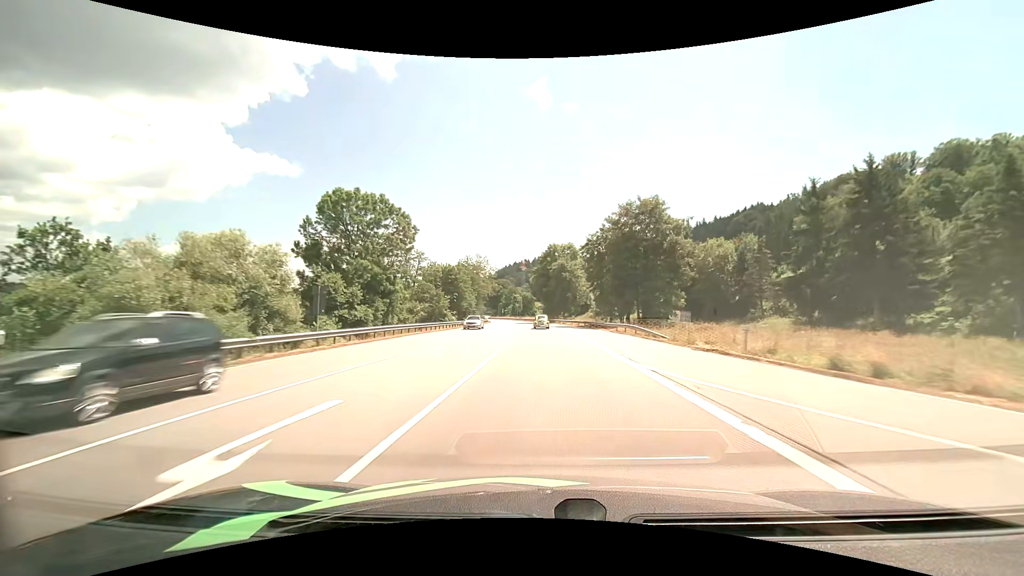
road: primary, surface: asphalt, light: Day
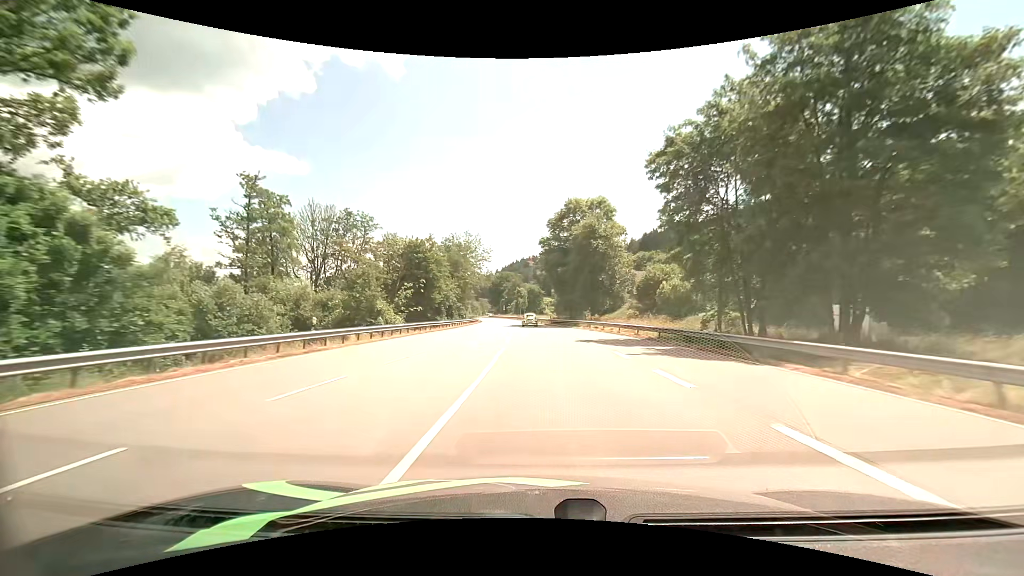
(-0.3, +37.1) m; -1°
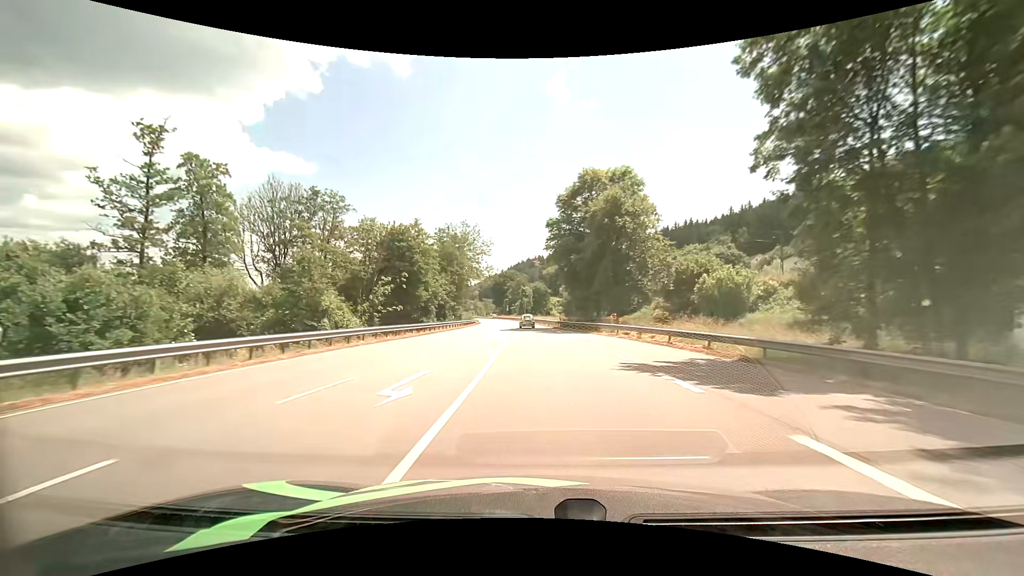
(-0.1, +12.5) m; -1°
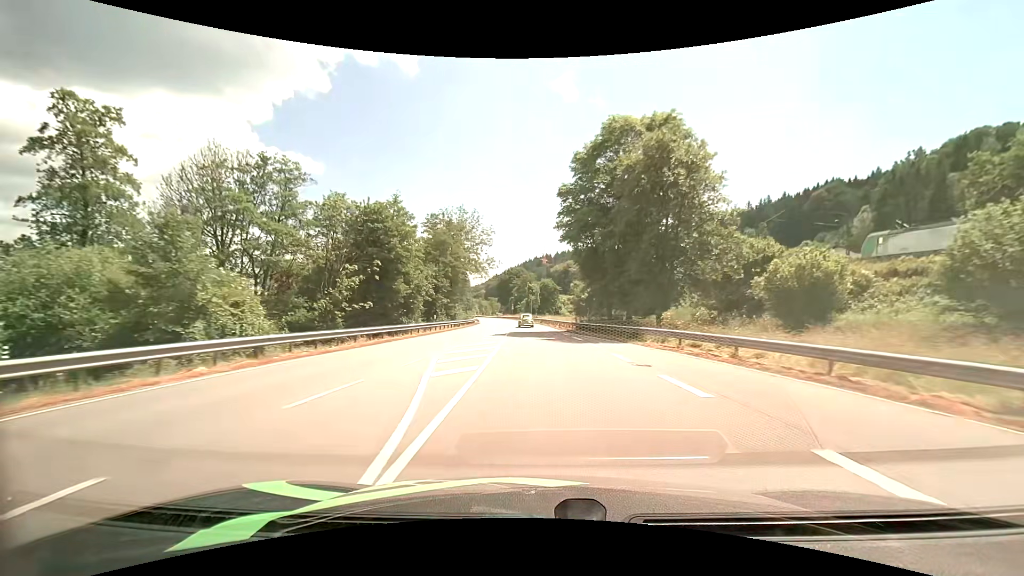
(-0.1, +12.6) m; -1°
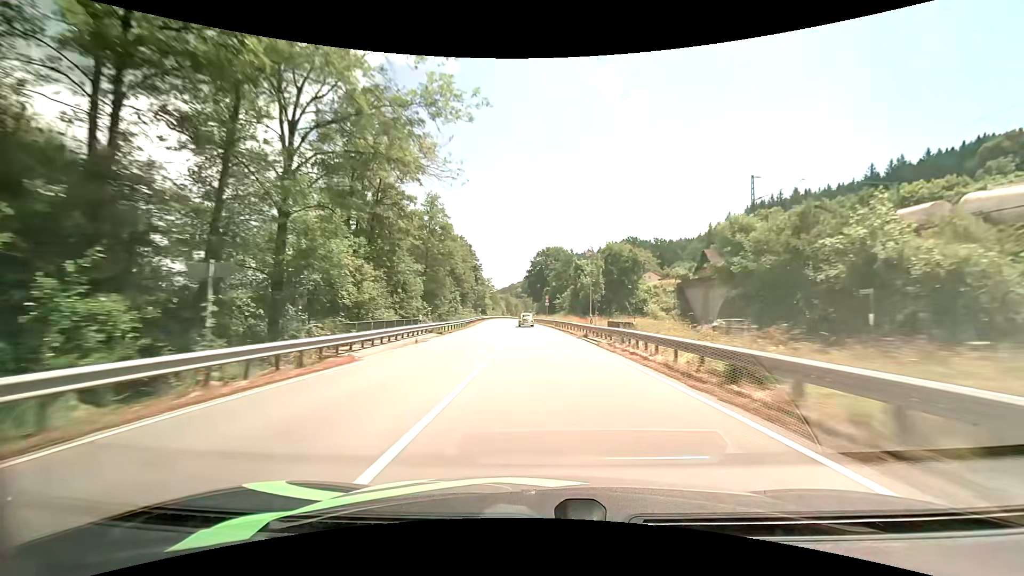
(-2.4, +63.7) m; -4°
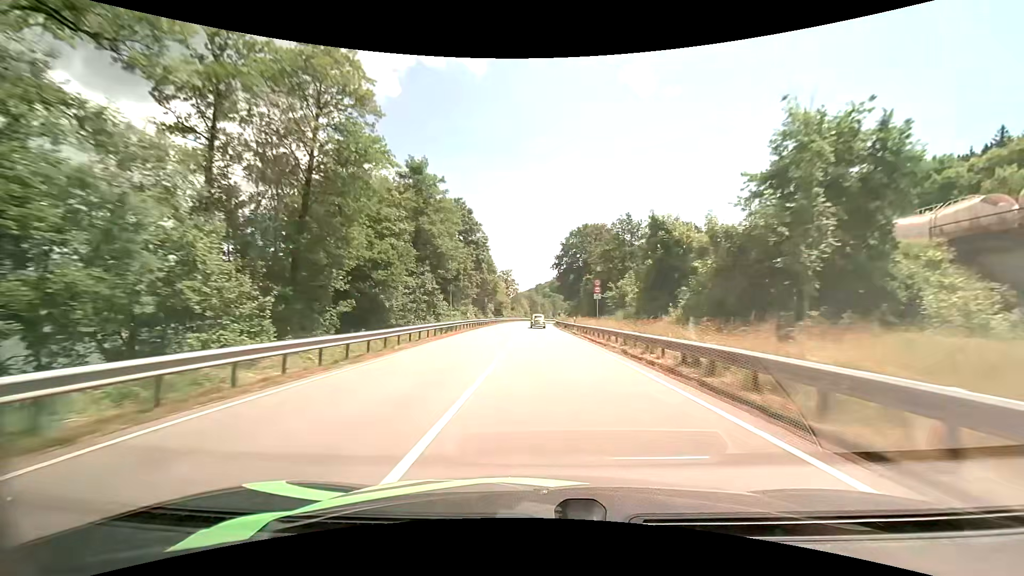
(-1.4, +38.8) m; -4°
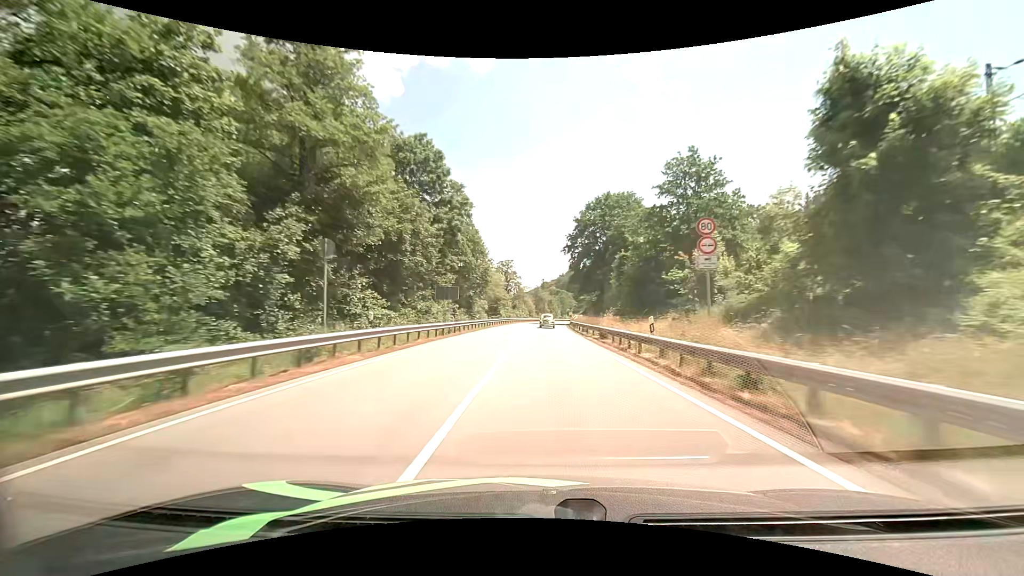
(-0.2, +25.9) m; -1°
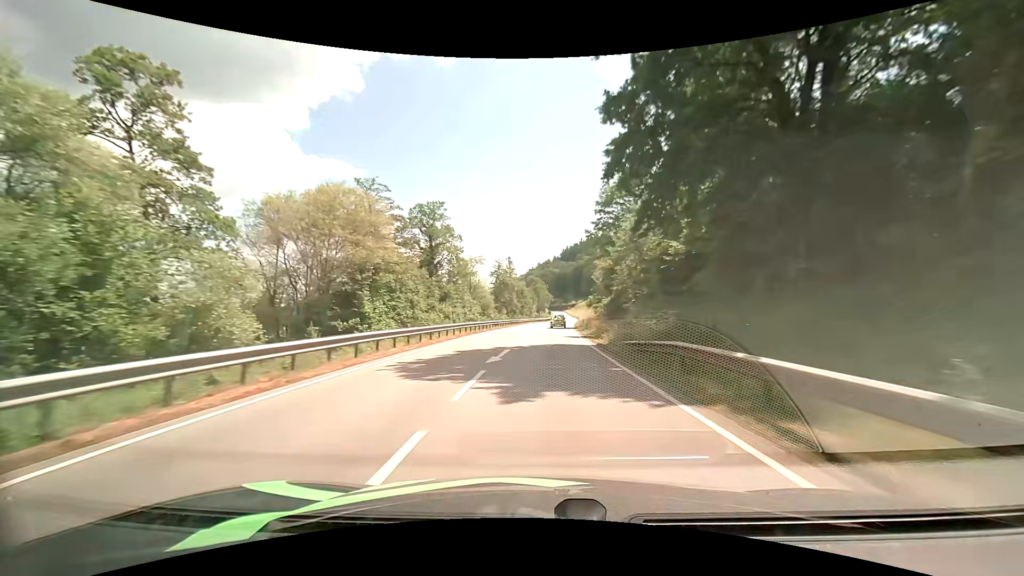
(+0.8, +64.3) m; +3°
(0, +10) (0, +20) (+1, +30) (+1, +40) (+2, +50) (+2, +60) (+3, +70) (+4, +80) (+5, +90) (+6, +100) m
